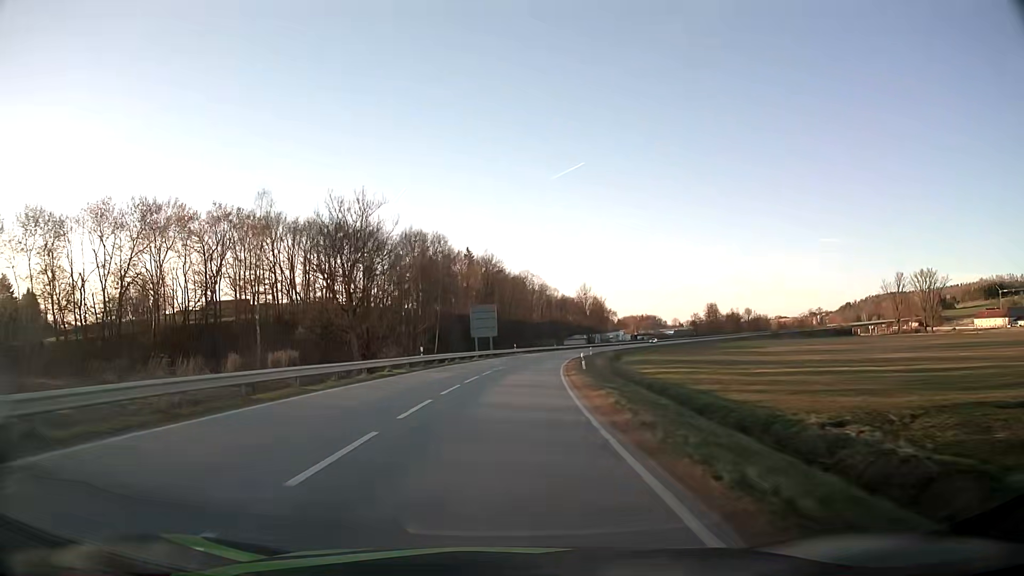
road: secondary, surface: asphalt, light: Day
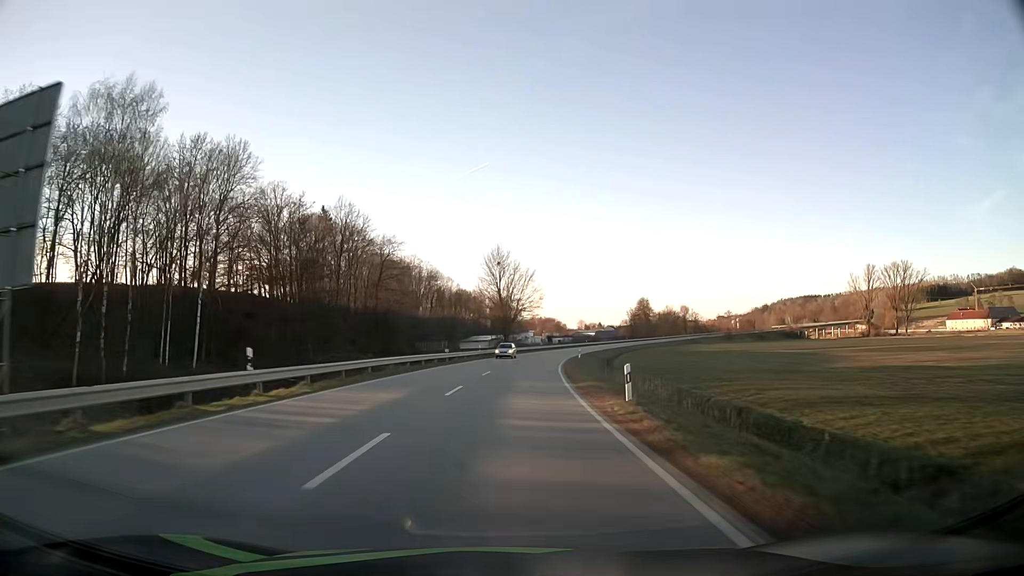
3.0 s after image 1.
(+4.7, +66.6) m; +9°
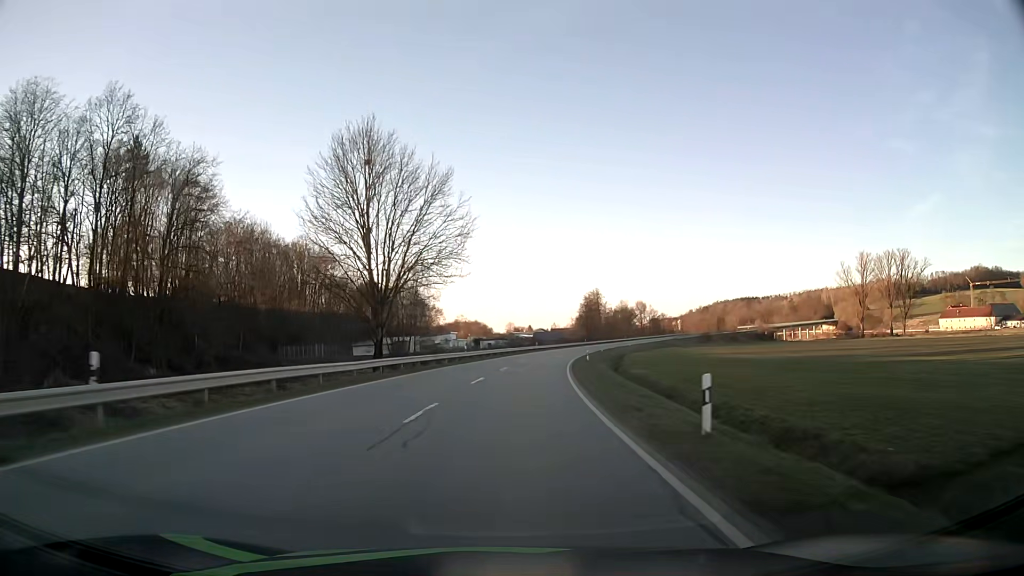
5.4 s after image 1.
(+3.0, +55.1) m; +6°
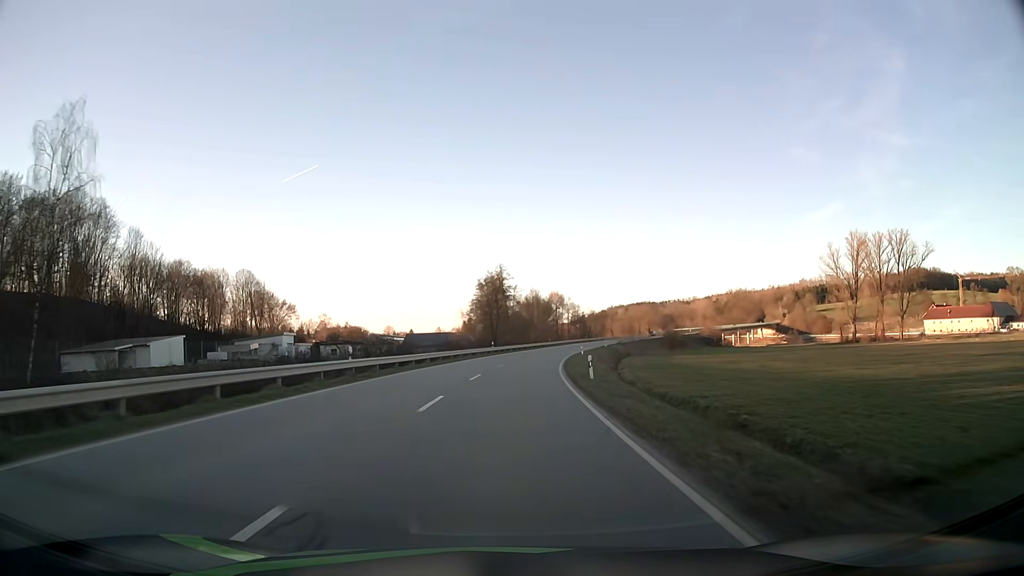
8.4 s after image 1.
(+6.0, +70.5) m; +10°
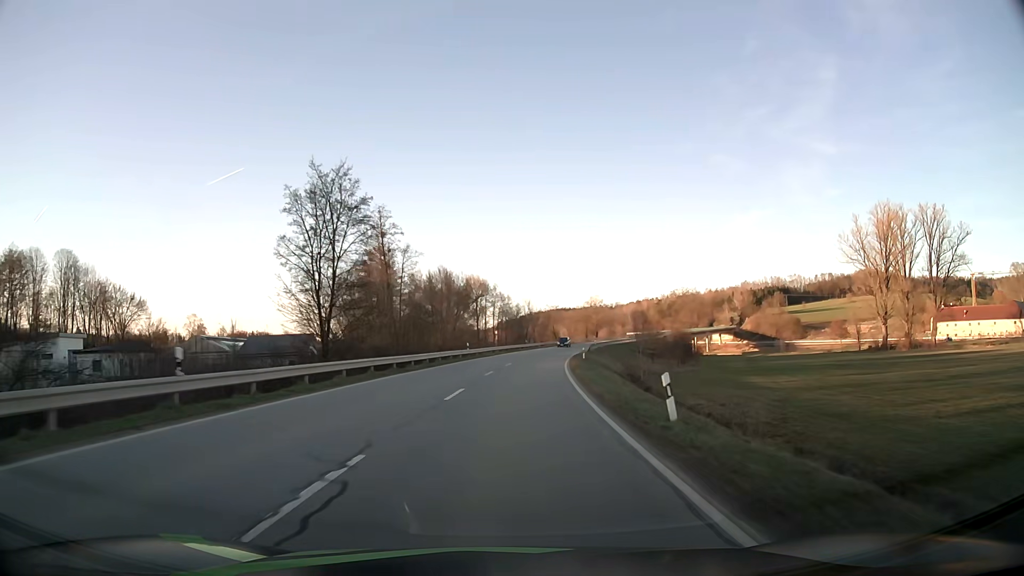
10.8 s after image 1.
(+3.5, +57.6) m; +7°
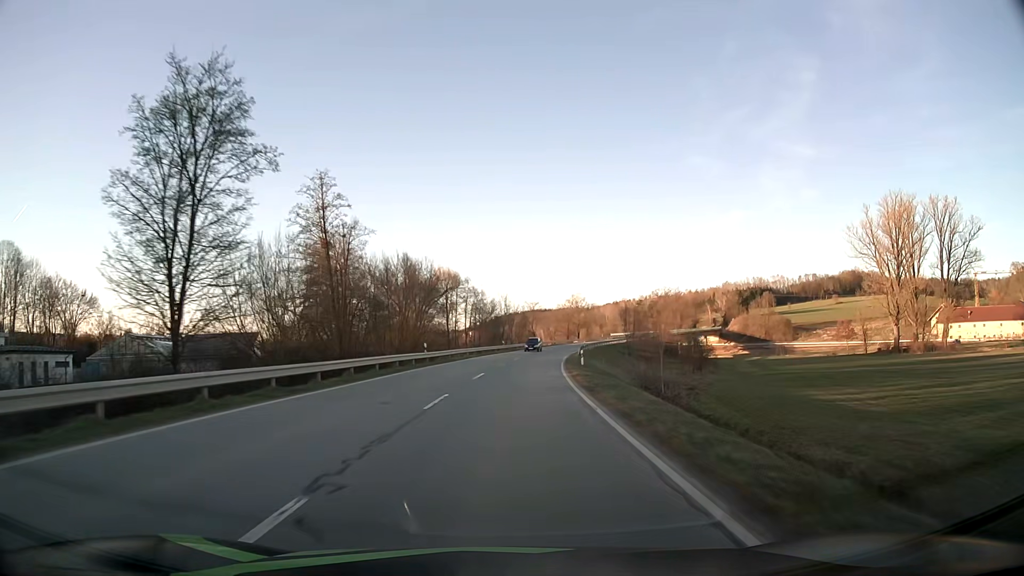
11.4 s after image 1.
(+0.3, +14.5) m; +2°
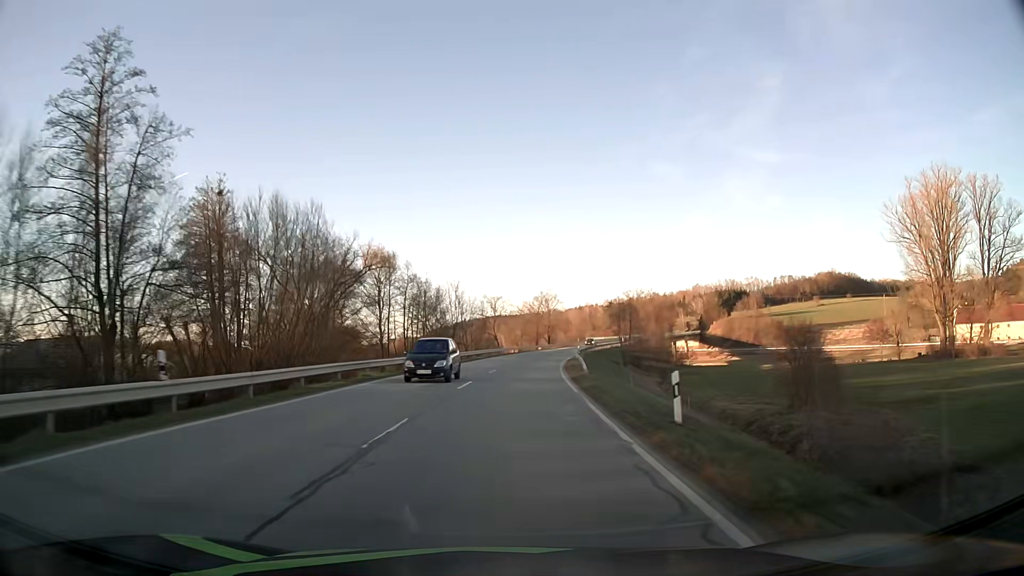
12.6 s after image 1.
(+1.0, +29.1) m; +4°
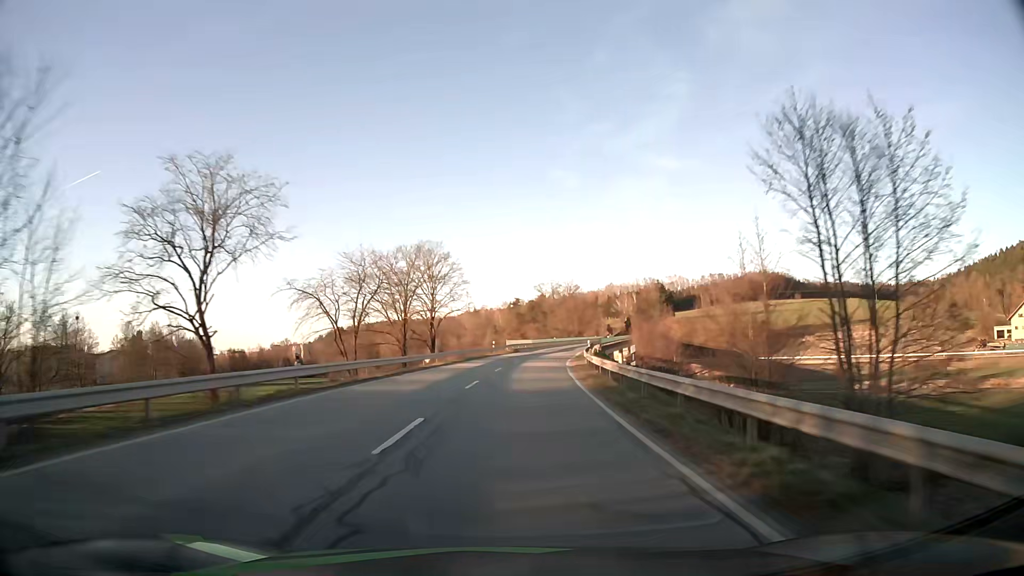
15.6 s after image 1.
(+5.4, +72.7) m; +9°
(0, +10) (0, +20) (+1, +30) (+2, +40) (+3, +50) (+4, +60) (+5, +70) (+7, +80) (+9, +89) (+11, +99) m
